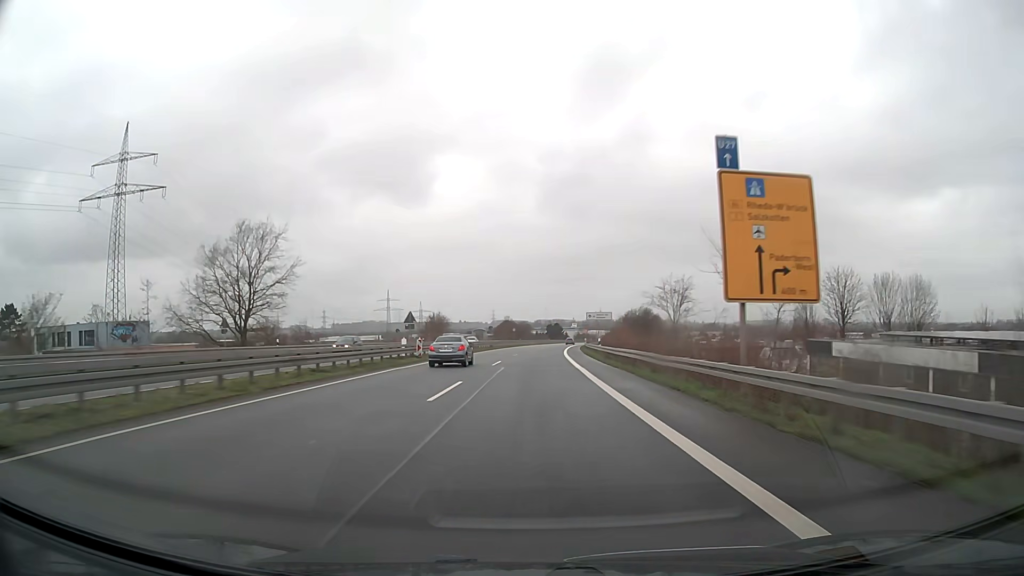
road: trunk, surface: asphalt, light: Day
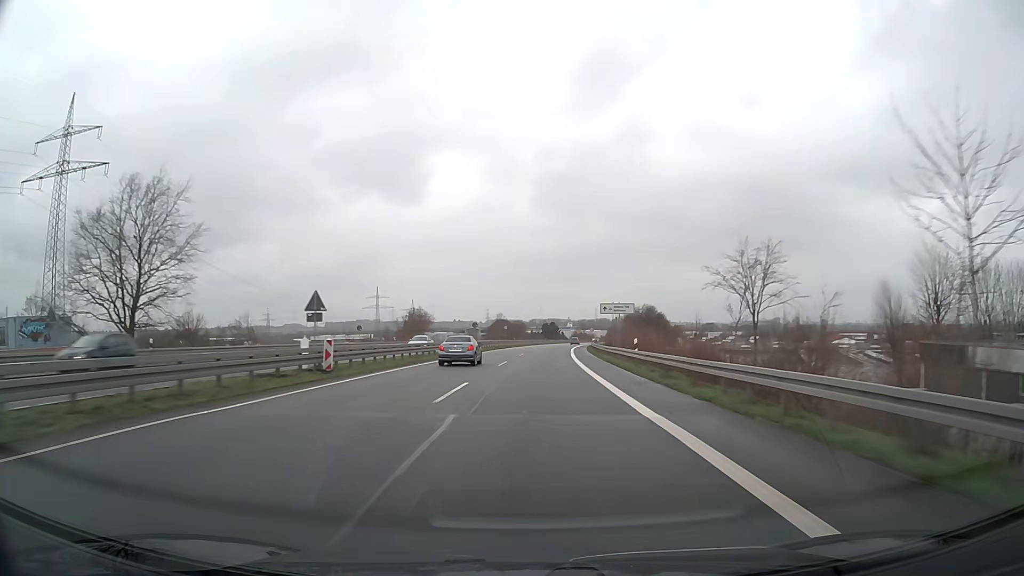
(+0.1, +18.4) m; 0°
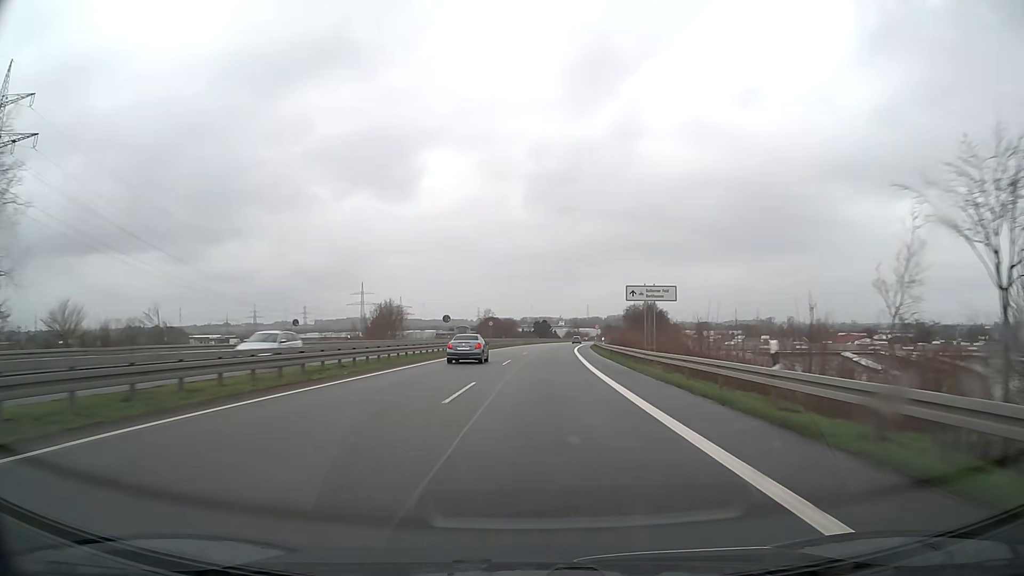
(+0.1, +18.2) m; +1°
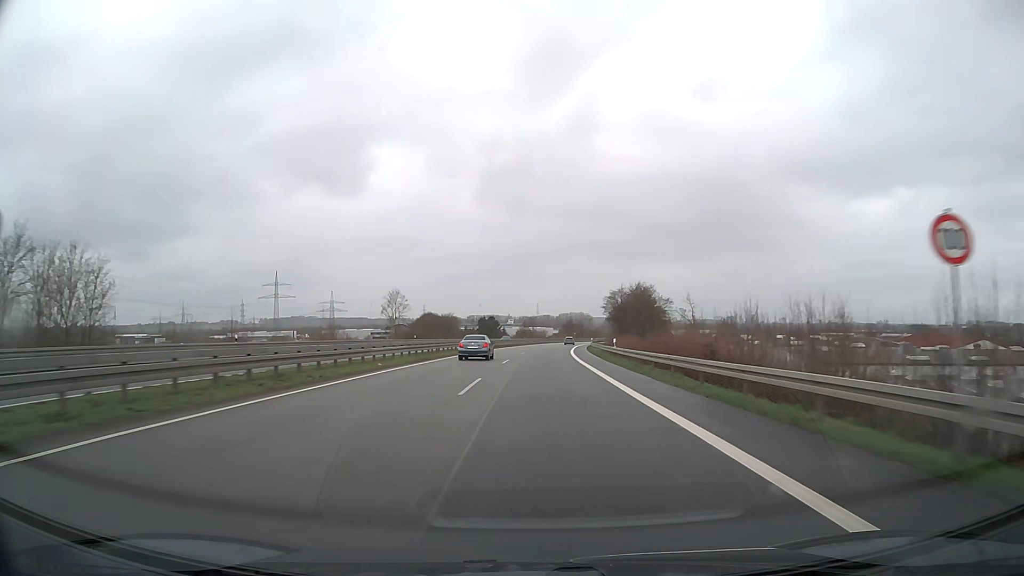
(+2.7, +70.0) m; +4°
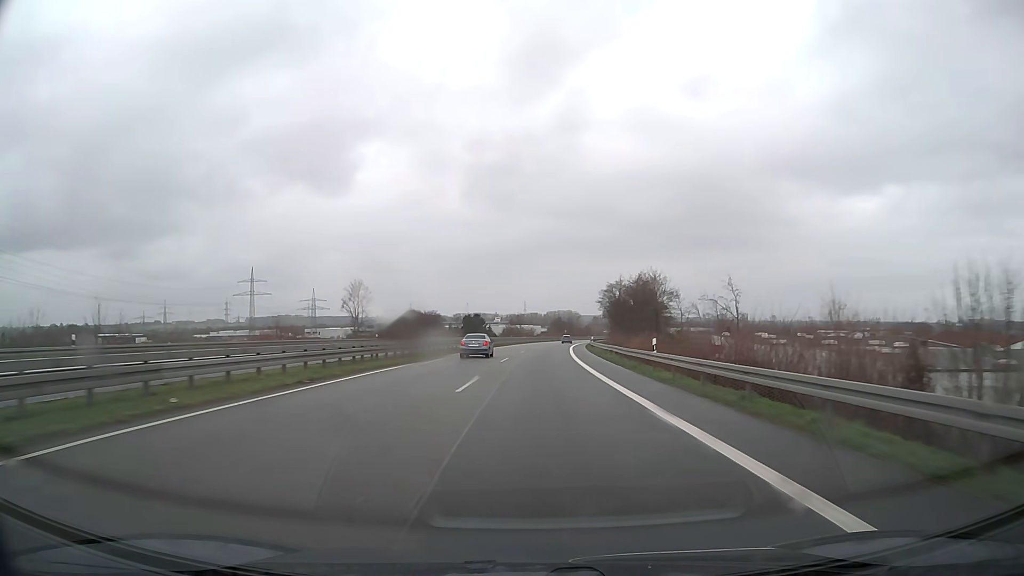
(+0.2, +16.9) m; +1°
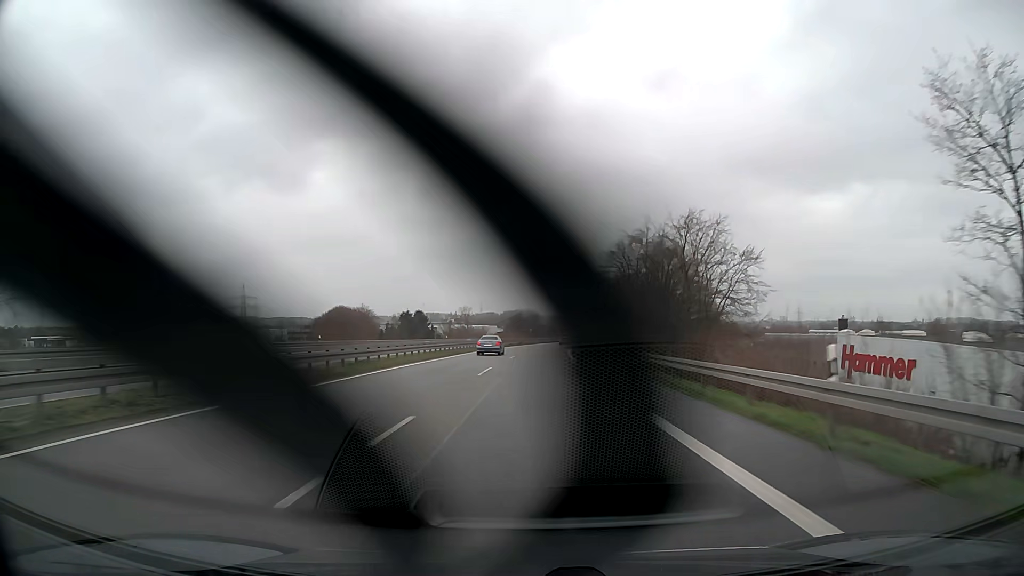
(+2.1, +64.8) m; +3°
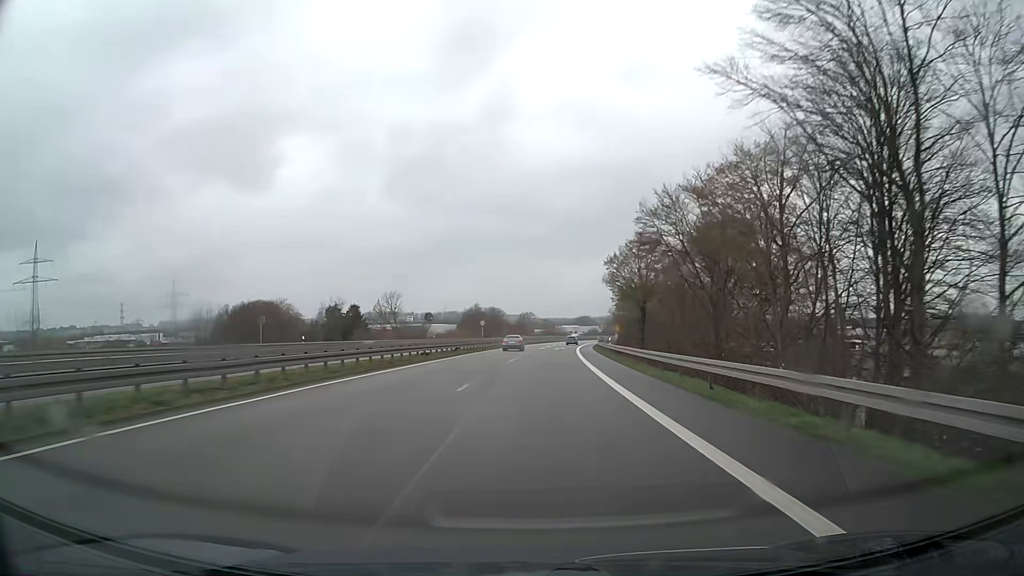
(+1.9, +60.6) m; +3°
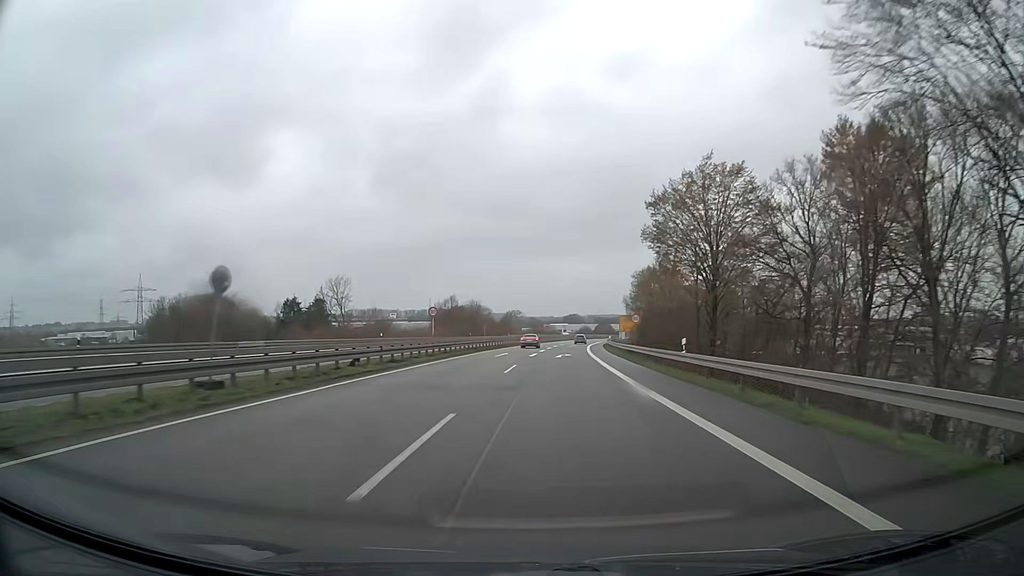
(+0.3, +28.7) m; +1°
(0, +10) (0, +20) (0, +30) (0, +40) (+1, +50) (+1, +60) (+1, +70) (+2, +80) (+2, +90) (+3, +100) m
